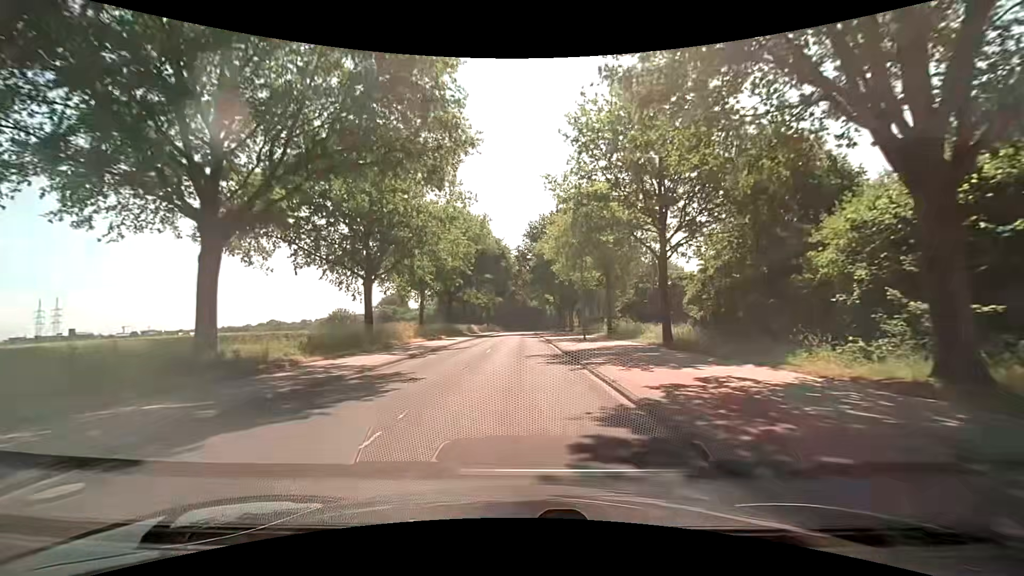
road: secondary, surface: asphalt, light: Day
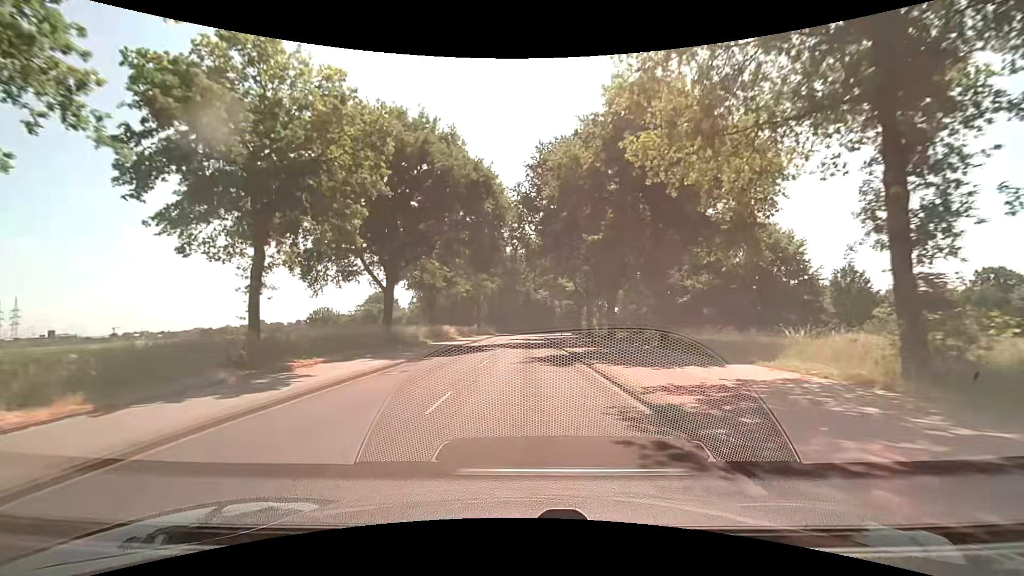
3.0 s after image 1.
(-0.1, +33.6) m; 0°
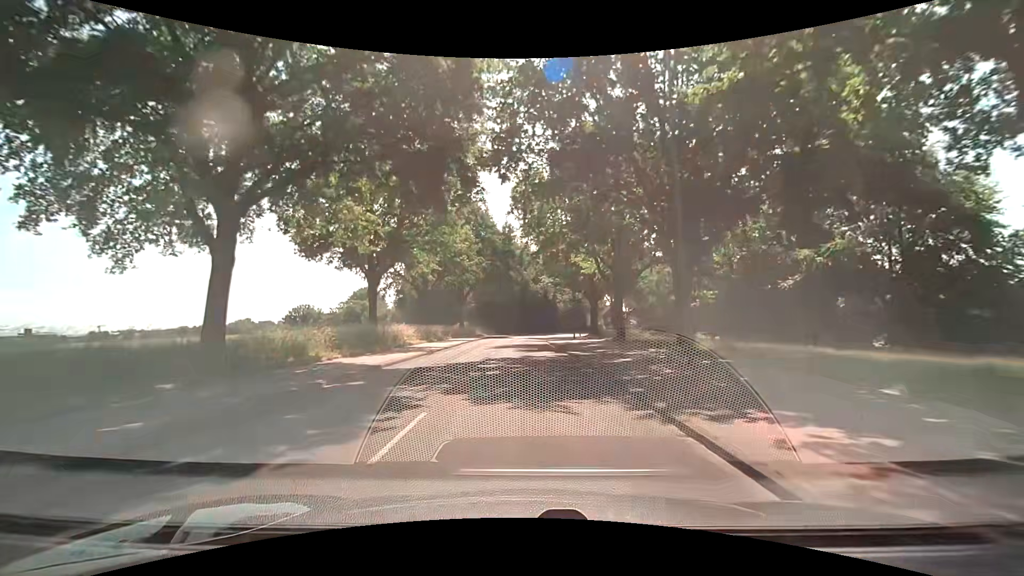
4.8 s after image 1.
(+0.1, +20.9) m; 0°
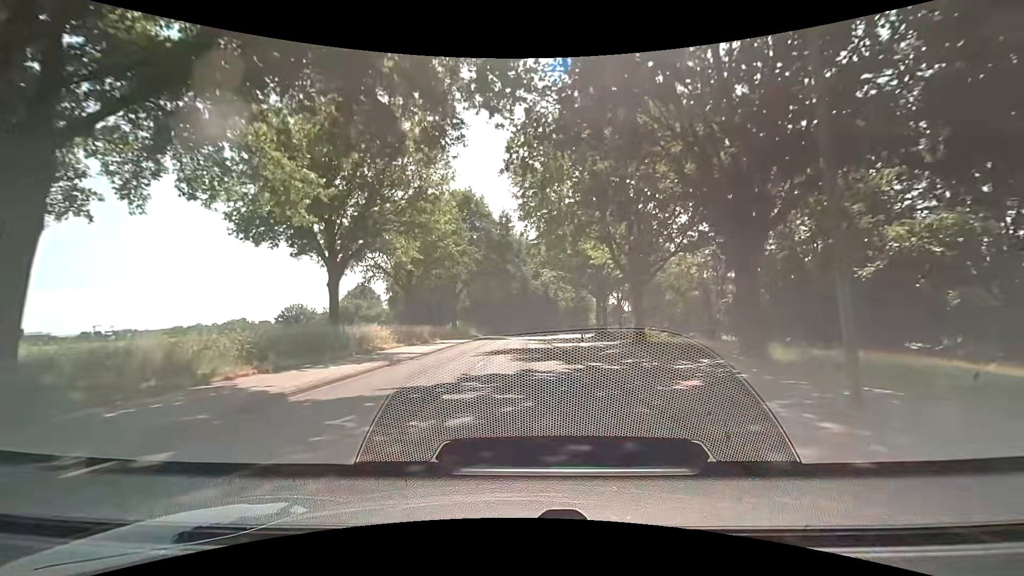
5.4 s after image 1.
(0.0, +7.0) m; 0°
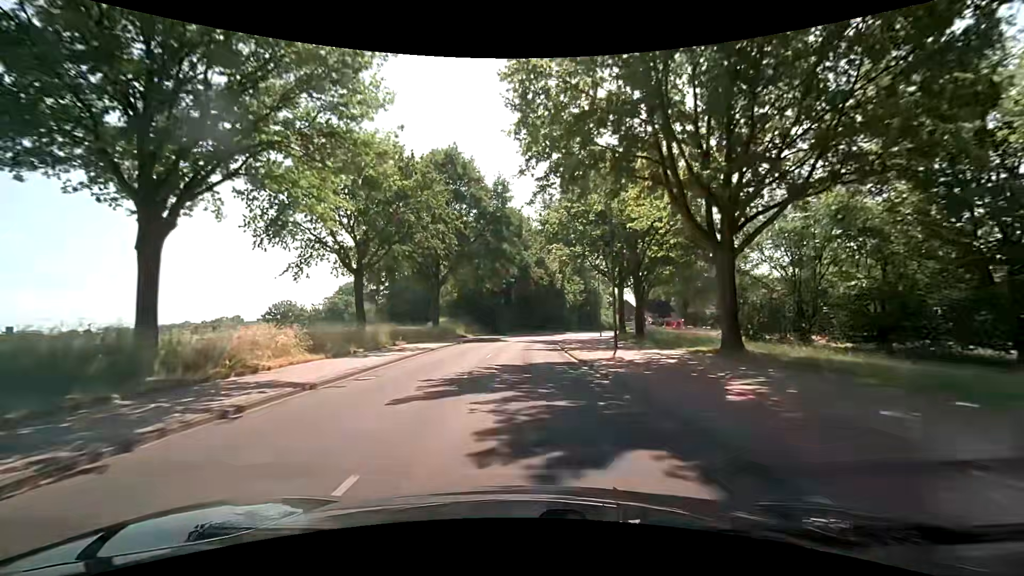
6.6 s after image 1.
(0.0, +14.1) m; +1°
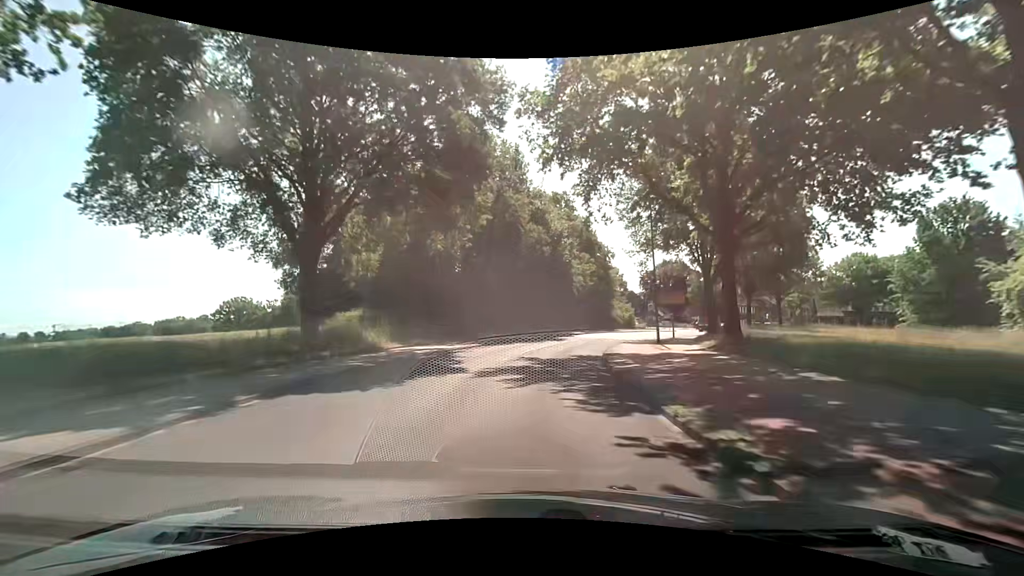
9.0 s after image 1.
(-0.2, +28.0) m; +1°
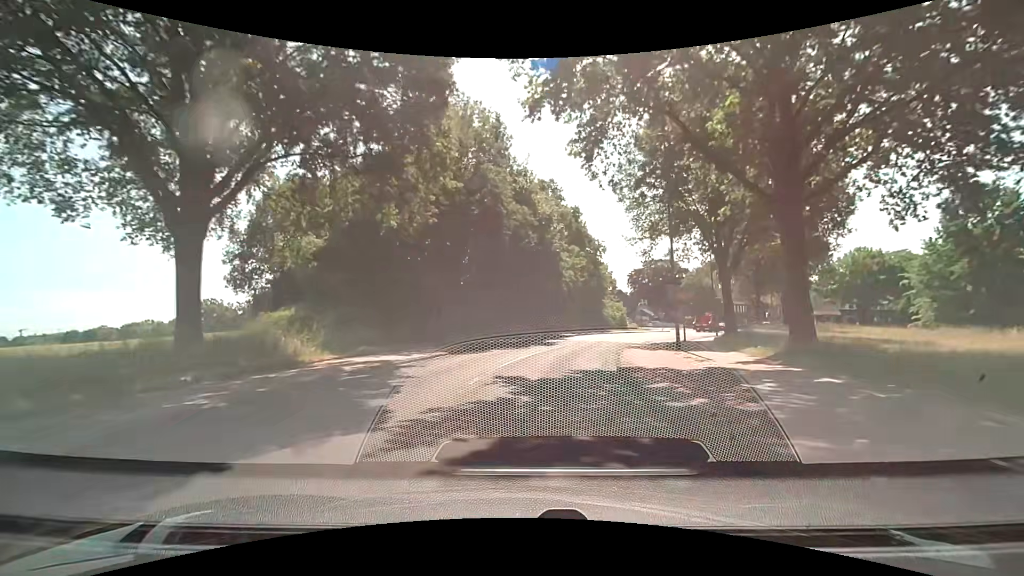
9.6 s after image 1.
(0.0, +6.9) m; +1°
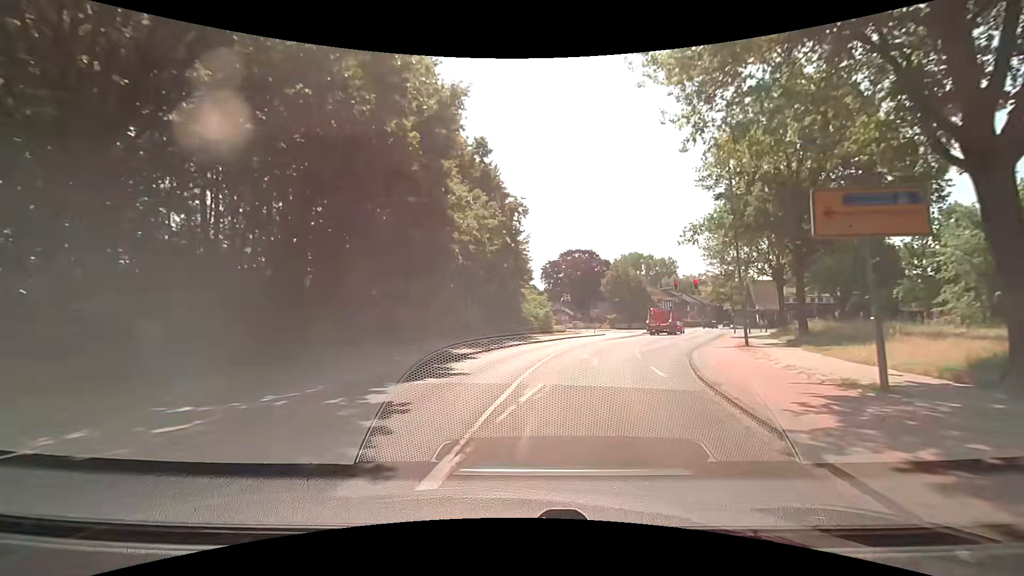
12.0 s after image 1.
(+2.4, +25.7) m; +10°
